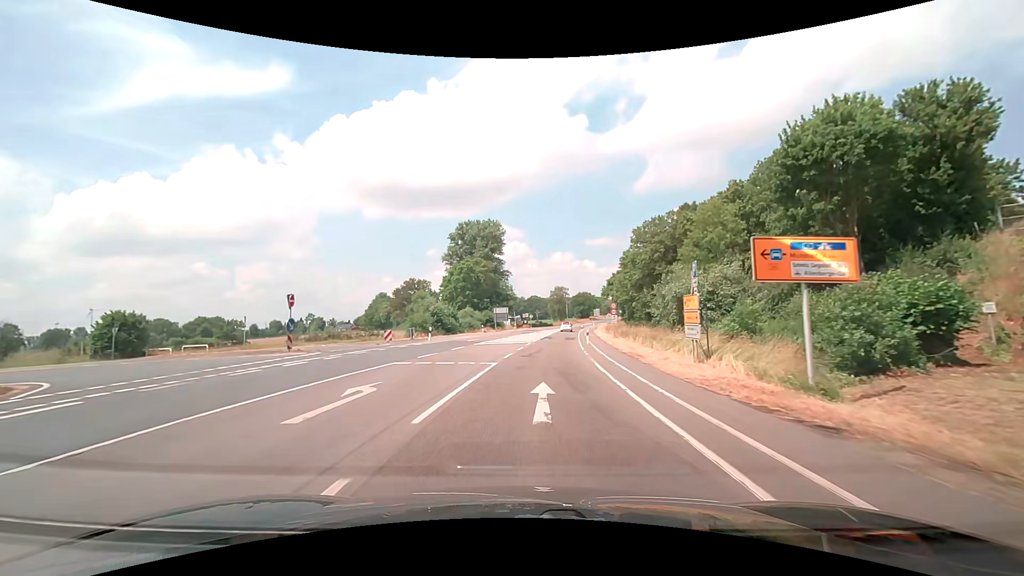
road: secondary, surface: asphalt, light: Day
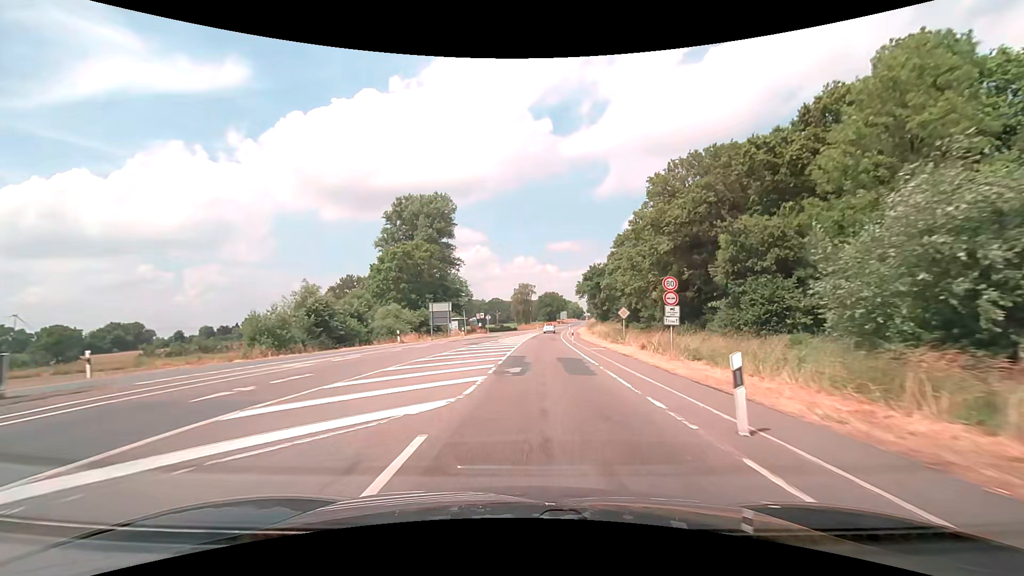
(+1.0, +29.6) m; +4°
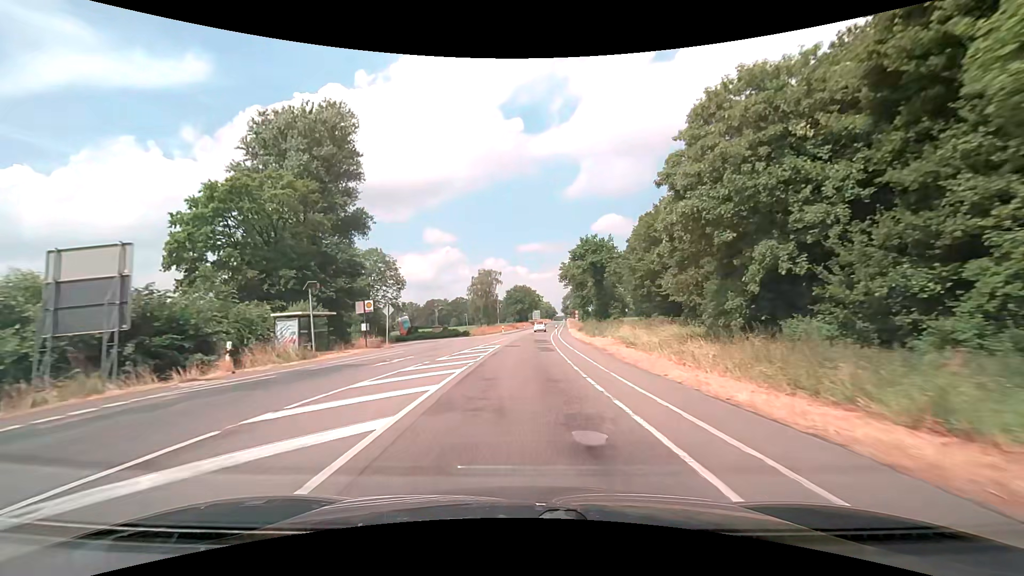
(+1.9, +41.7) m; +4°
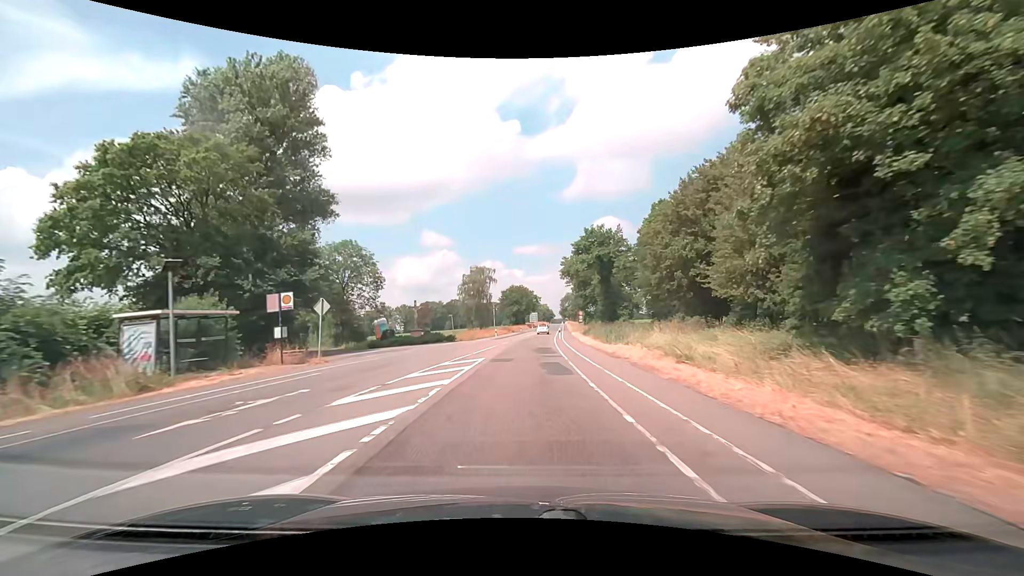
(0.0, +10.6) m; 0°
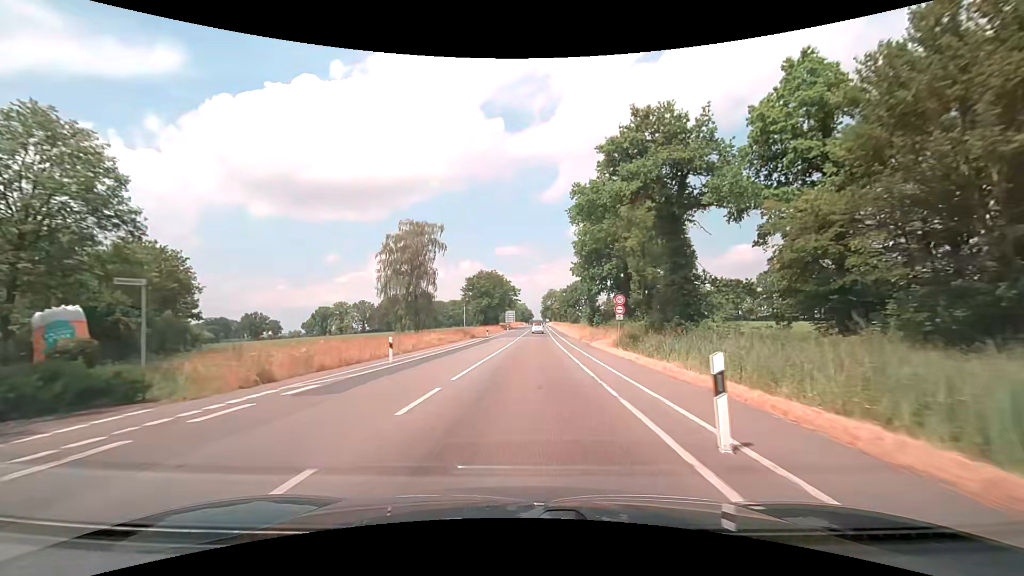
(+0.8, +42.6) m; +2°
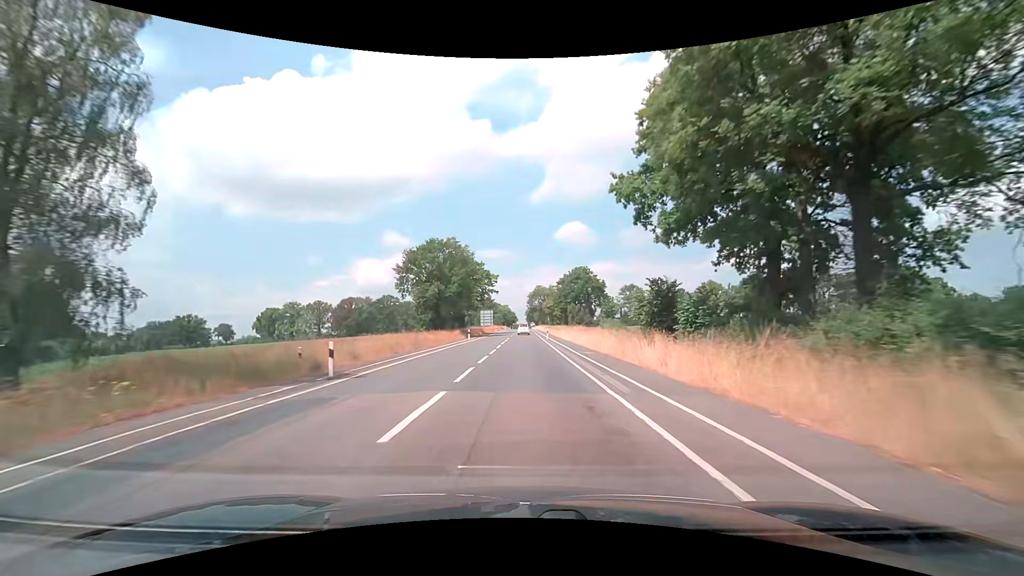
(+1.5, +43.5) m; +3°
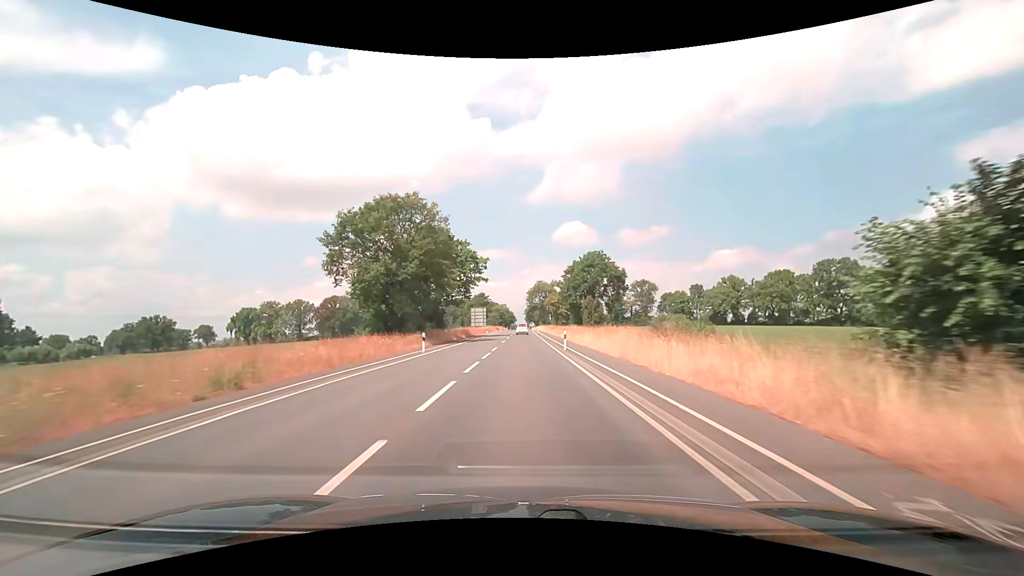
(-0.1, +22.6) m; -1°
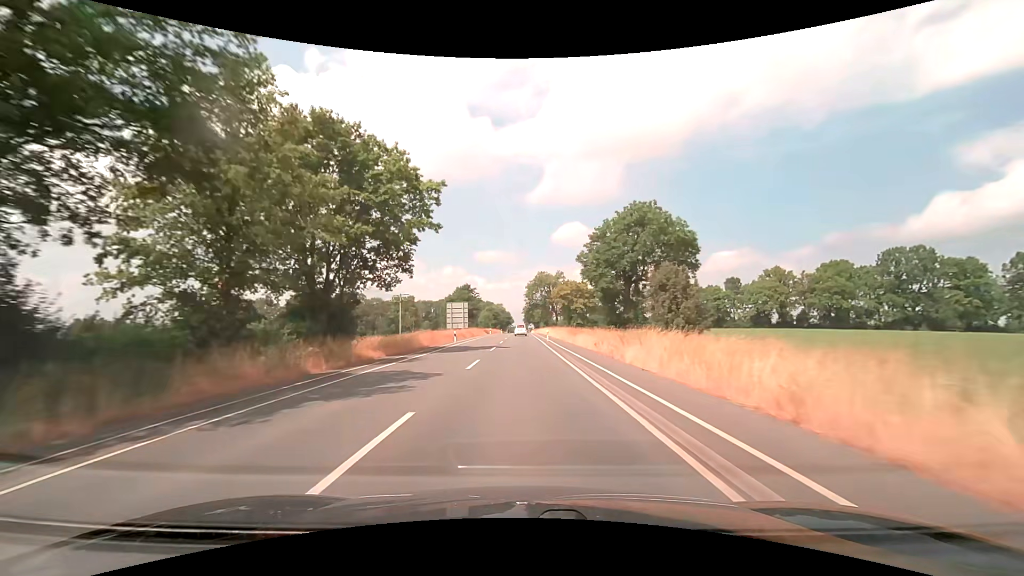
(+0.2, +35.0) m; 0°
(0, +10) (0, +20) (0, +30) (0, +40) (0, +50) (0, +60) (0, +70) (0, +80) (0, +90) (0, +100) m
